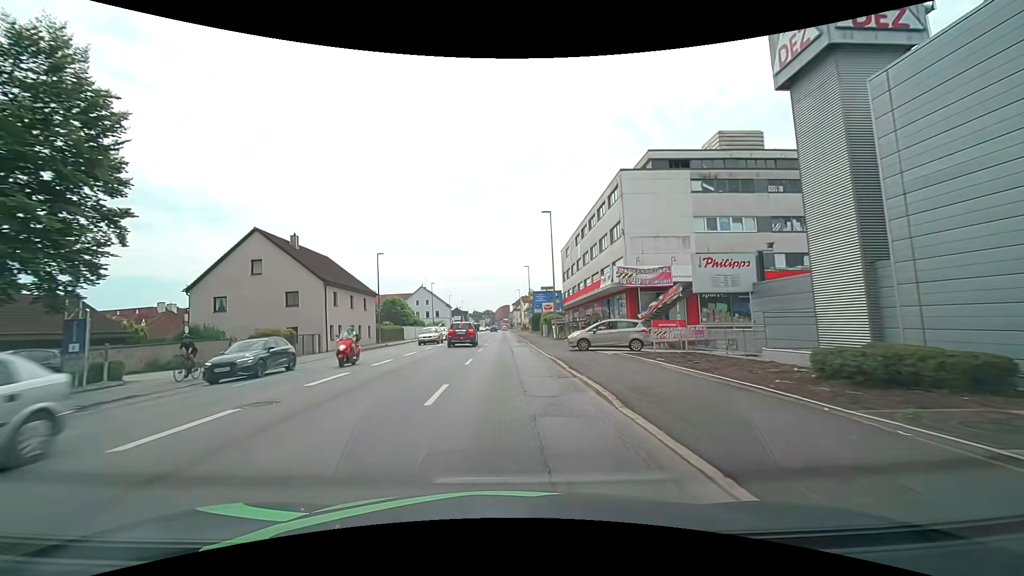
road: tertiary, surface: asphalt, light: Day
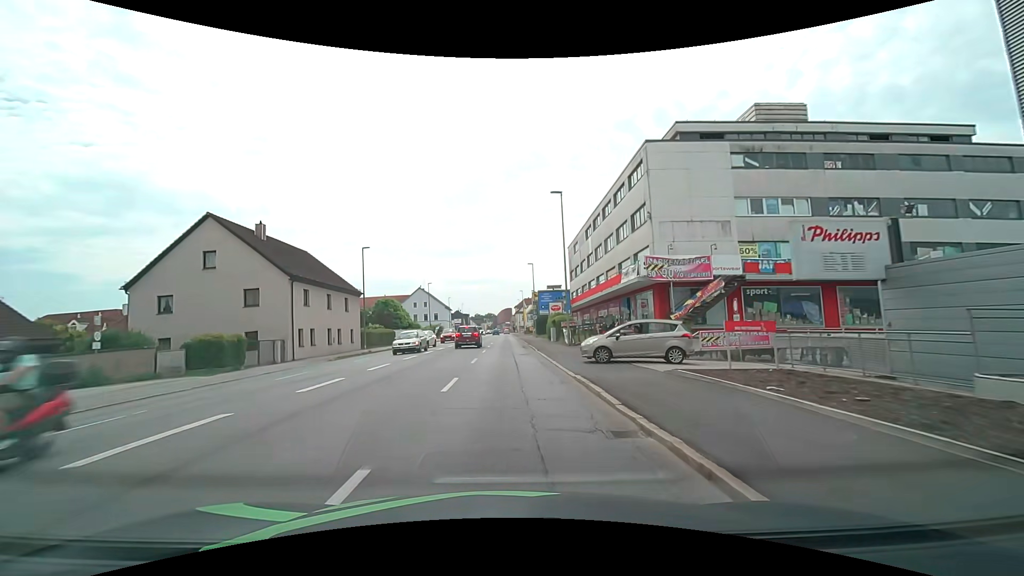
(0.0, +6.7) m; 0°
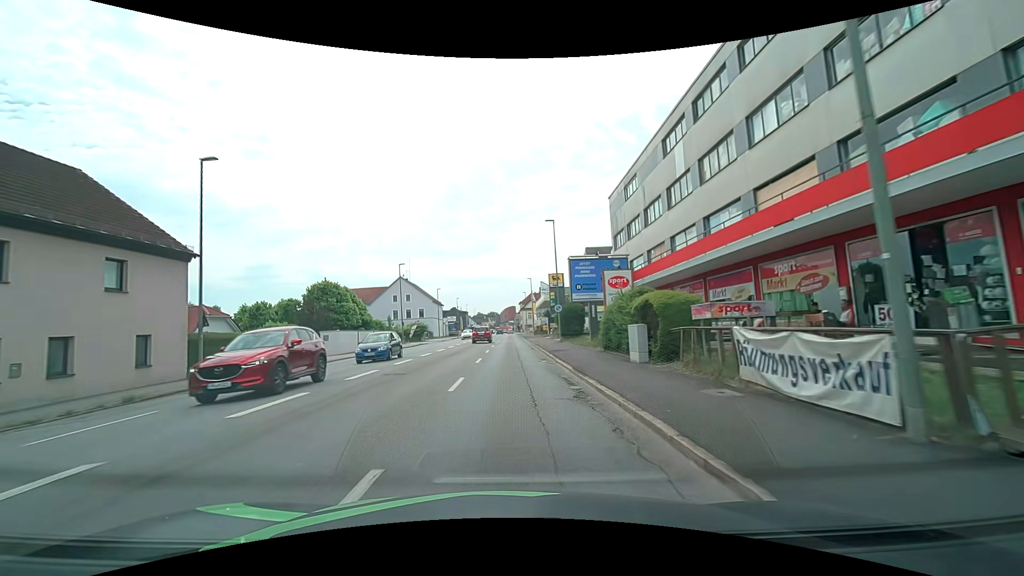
(-0.2, +27.2) m; -1°
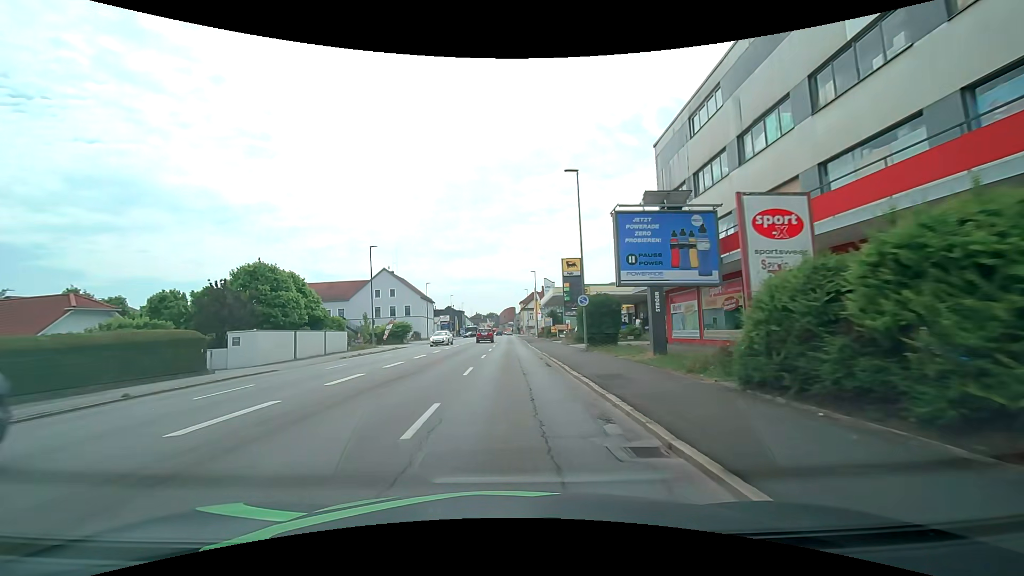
(0.0, +13.8) m; 0°
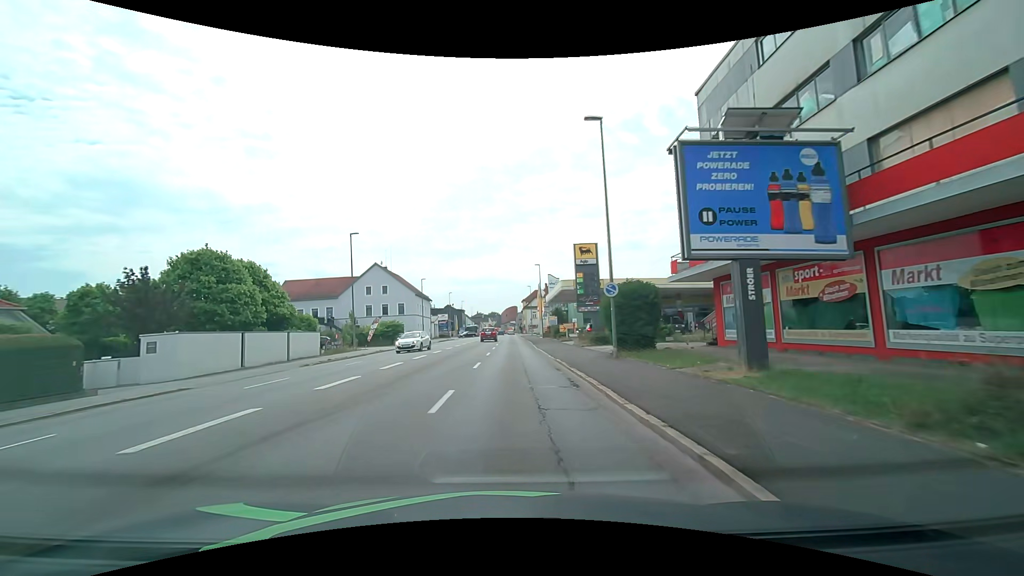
(0.0, +6.9) m; 0°
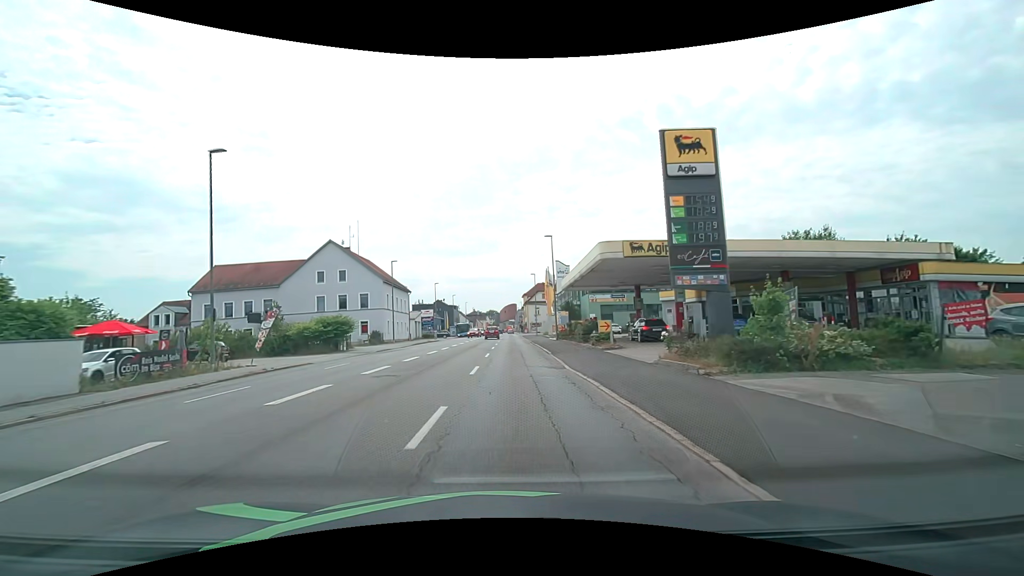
(+0.1, +20.7) m; 0°
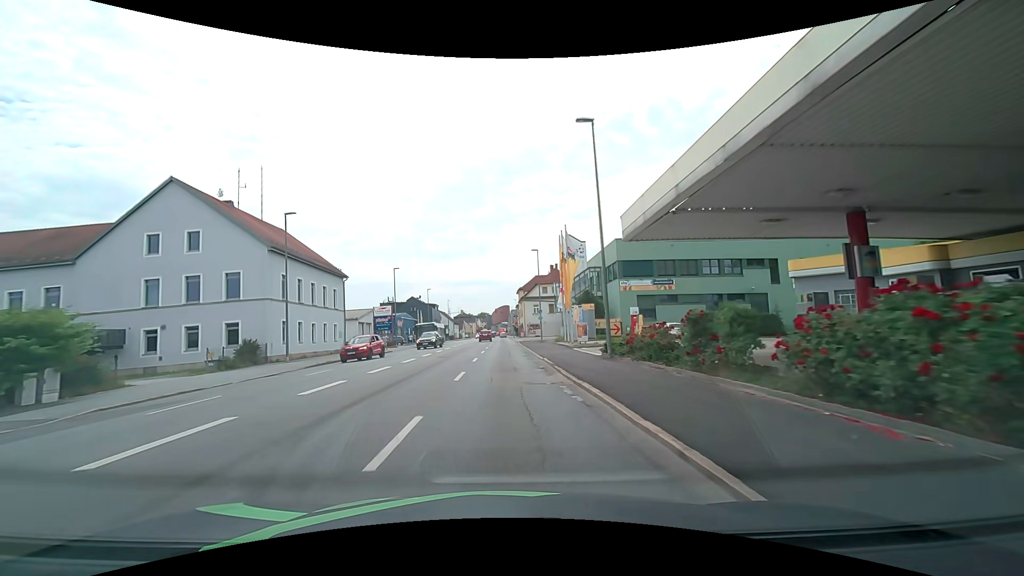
(+0.2, +27.8) m; +1°
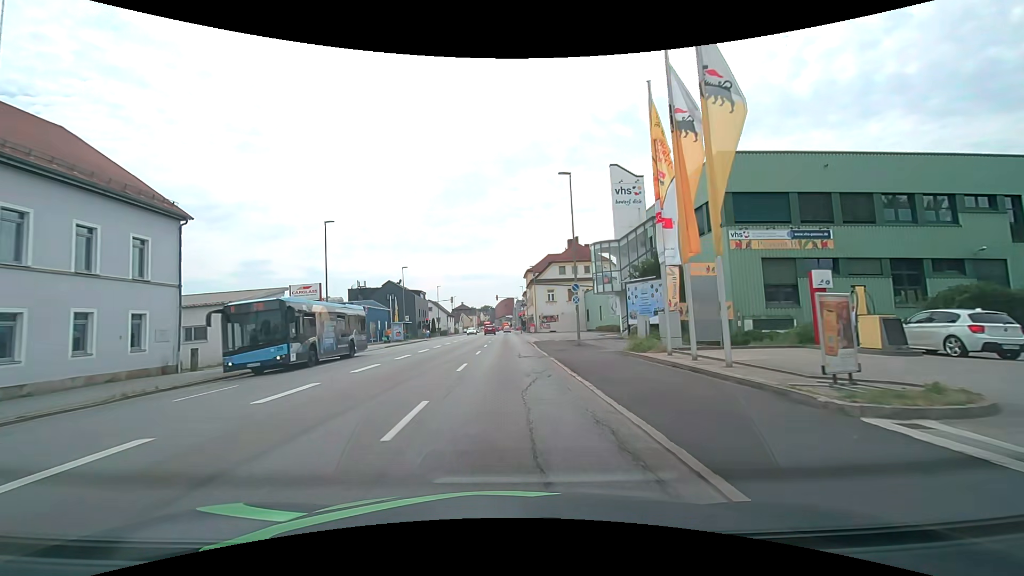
(-0.1, +25.9) m; 0°
(0, +10) (0, +20) (0, +30) (0, +40) (0, +50) (0, +60) (0, +70) (0, +80) (0, +90) (0, +100) m
